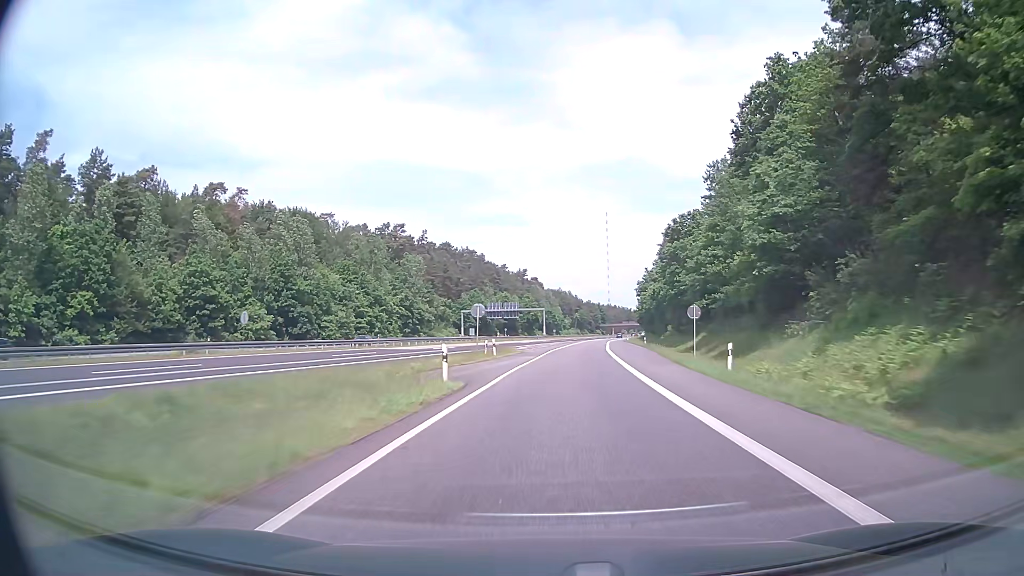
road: motorway_link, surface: asphalt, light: Day
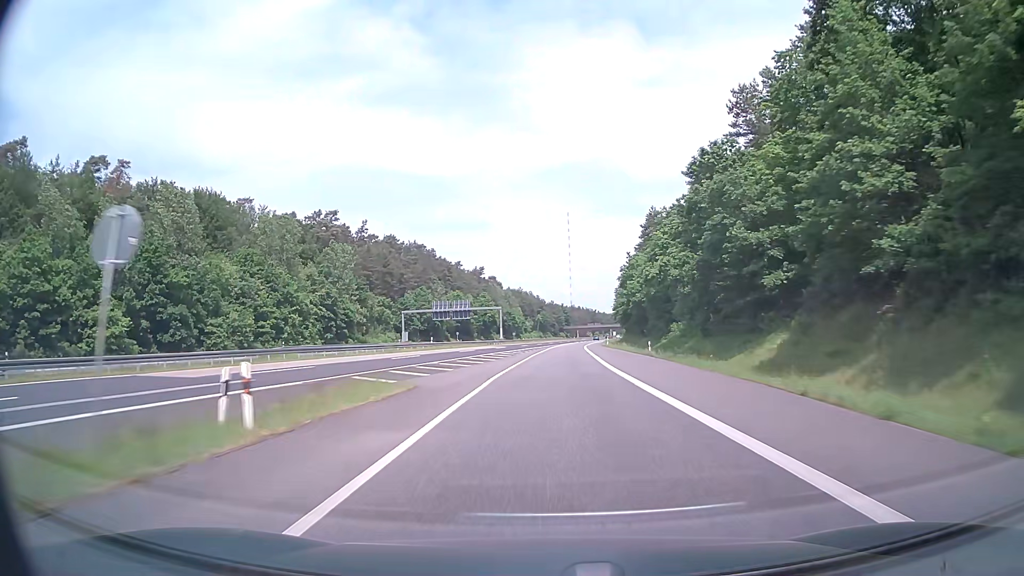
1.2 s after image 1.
(+1.1, +28.9) m; +4°
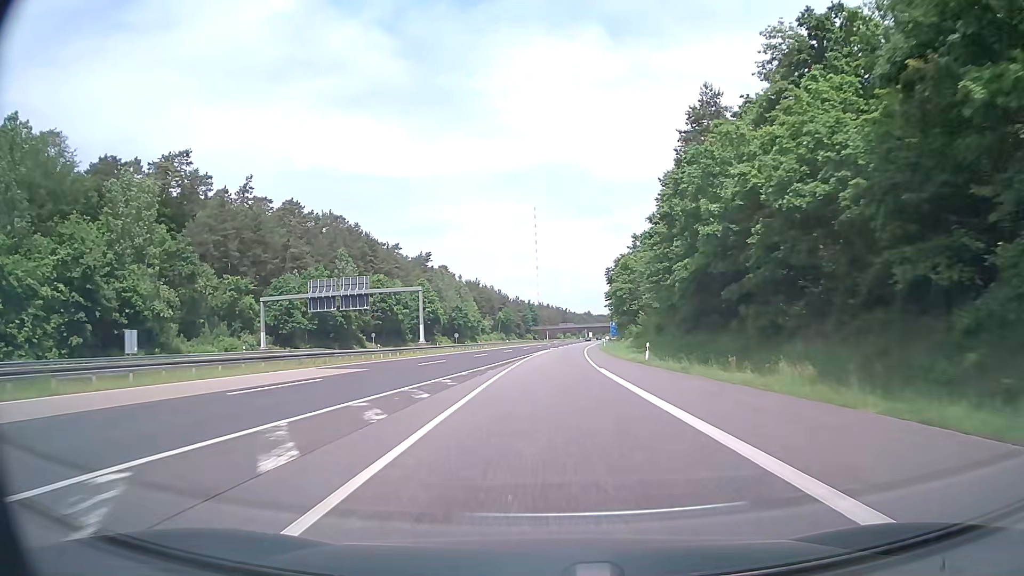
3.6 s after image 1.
(+1.8, +60.6) m; +3°
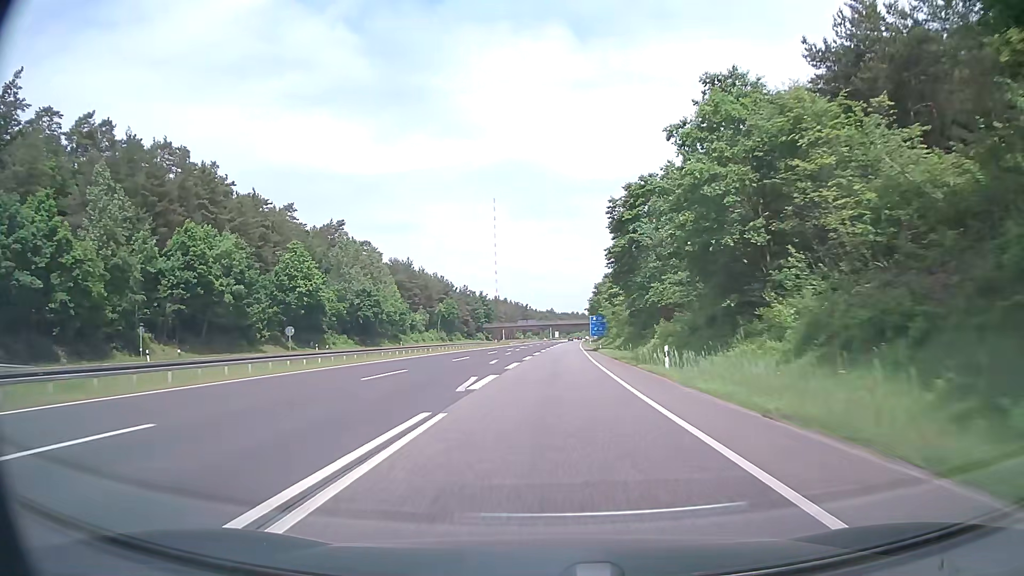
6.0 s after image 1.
(+1.9, +65.7) m; +3°
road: motorway
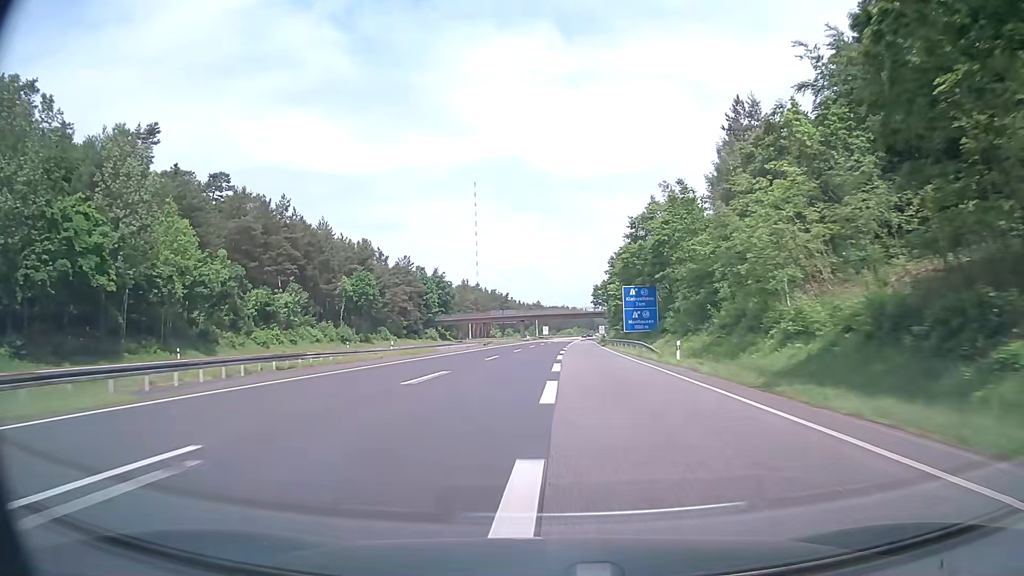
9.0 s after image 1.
(+1.3, +88.2) m; +1°
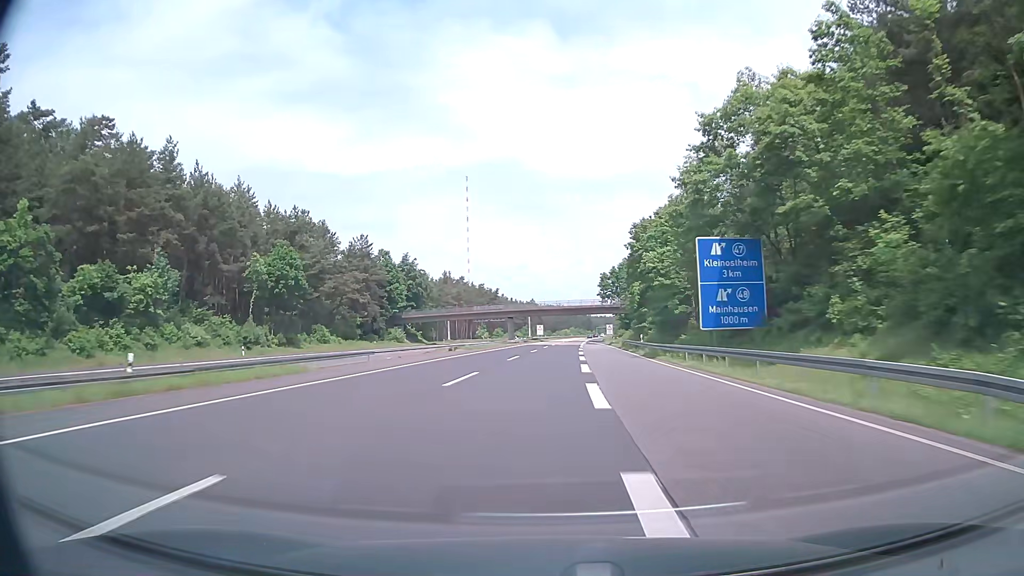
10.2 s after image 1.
(+0.1, +36.5) m; 0°
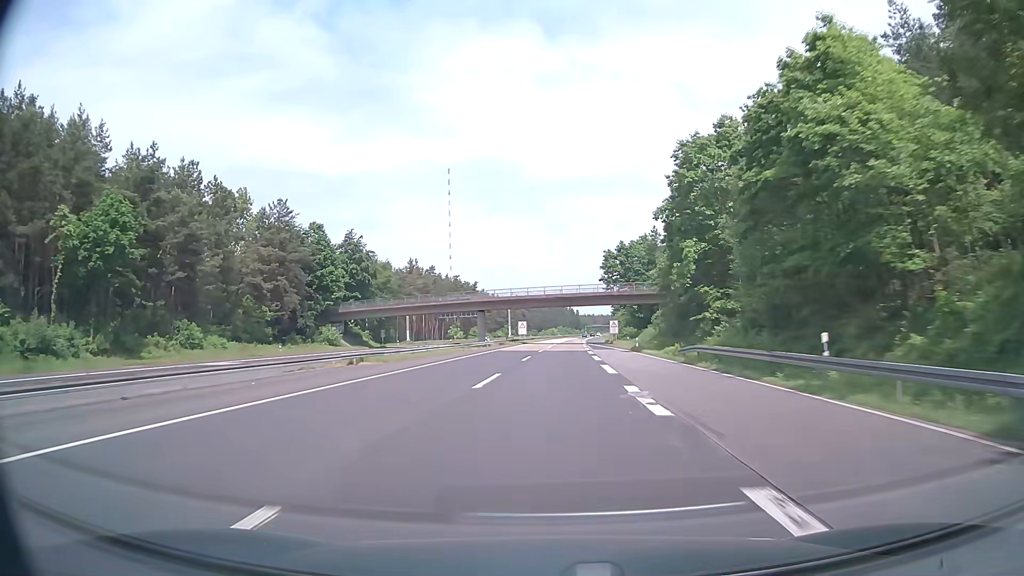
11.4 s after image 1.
(+0.5, +36.6) m; +1°
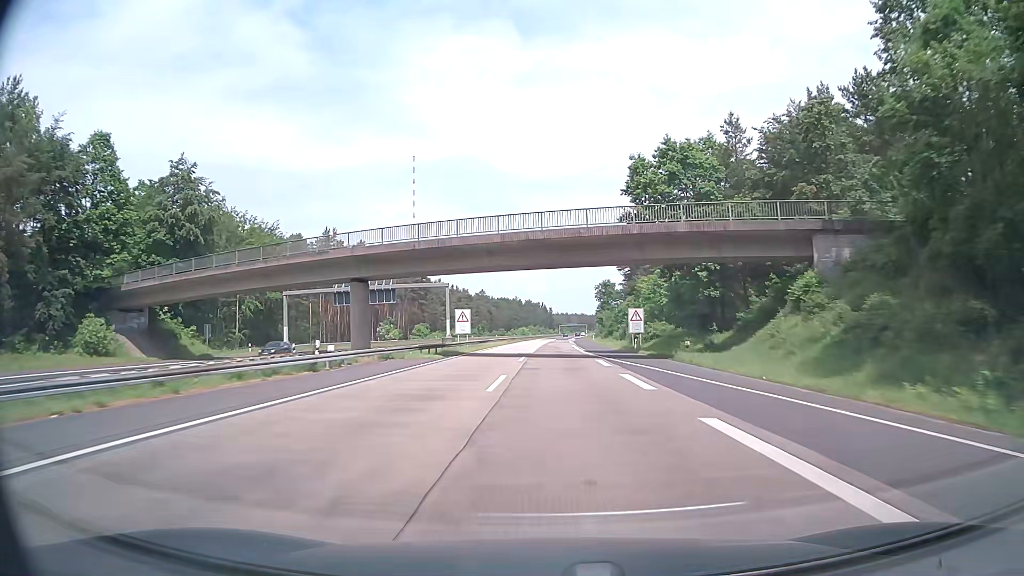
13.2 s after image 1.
(+1.2, +54.8) m; +3°
(0, +10) (0, +20) (0, +30) (0, +40) (+1, +50) (+1, +60) (+1, +70) (+2, +80) (+2, +90) (+2, +100) m
